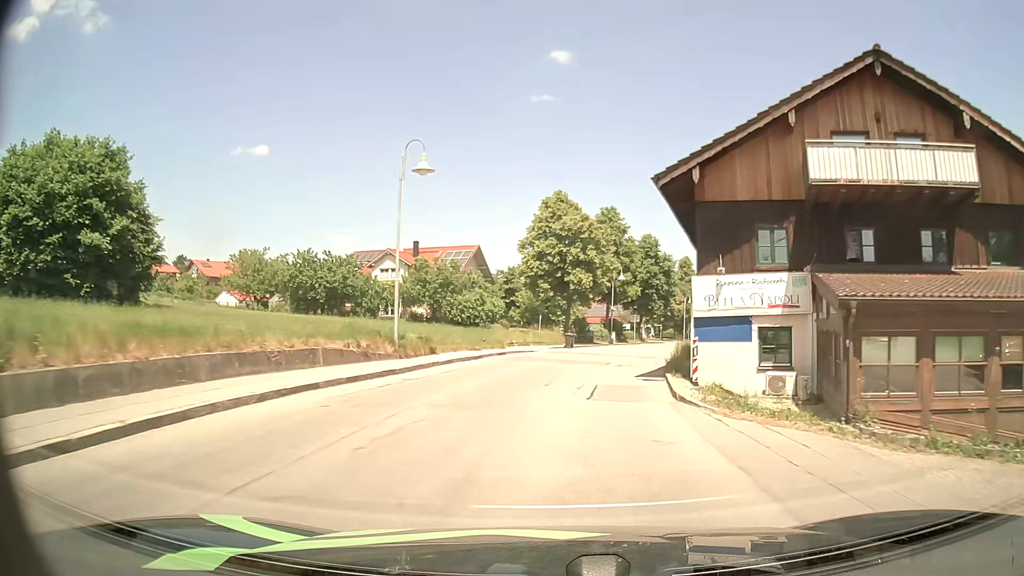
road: secondary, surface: asphalt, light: Day
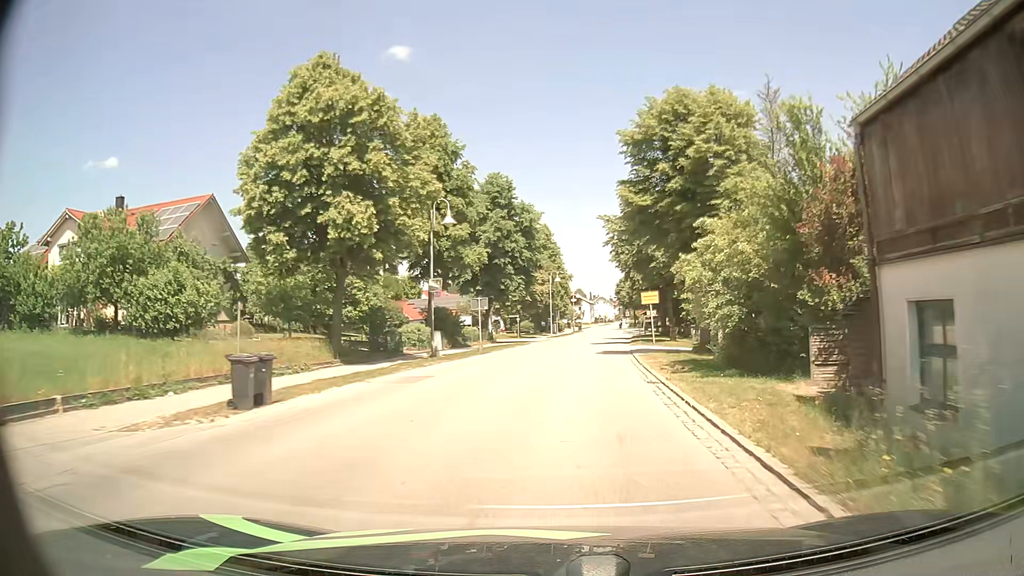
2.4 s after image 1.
(+3.5, +31.1) m; +13°
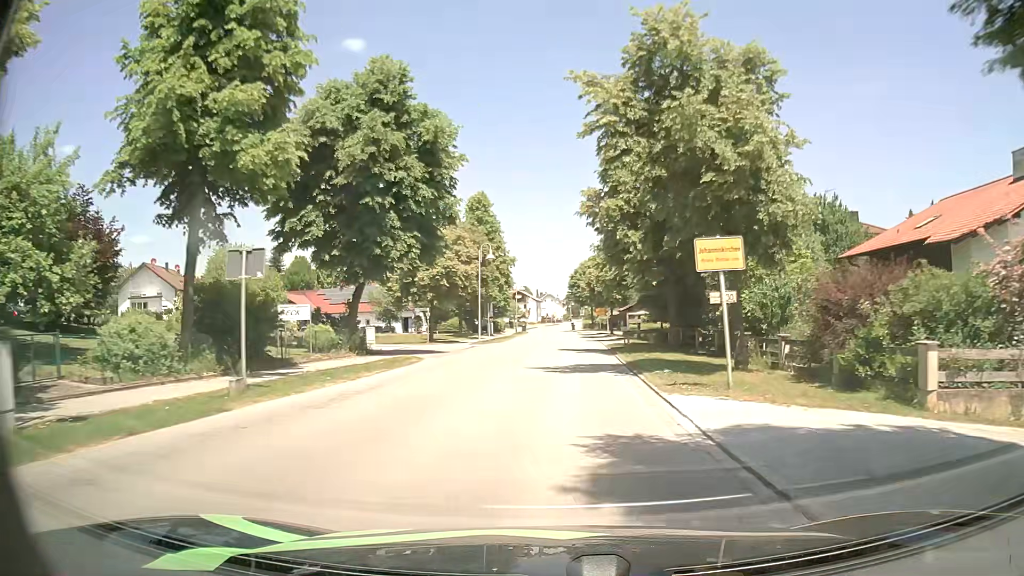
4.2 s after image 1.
(+1.1, +24.0) m; +5°
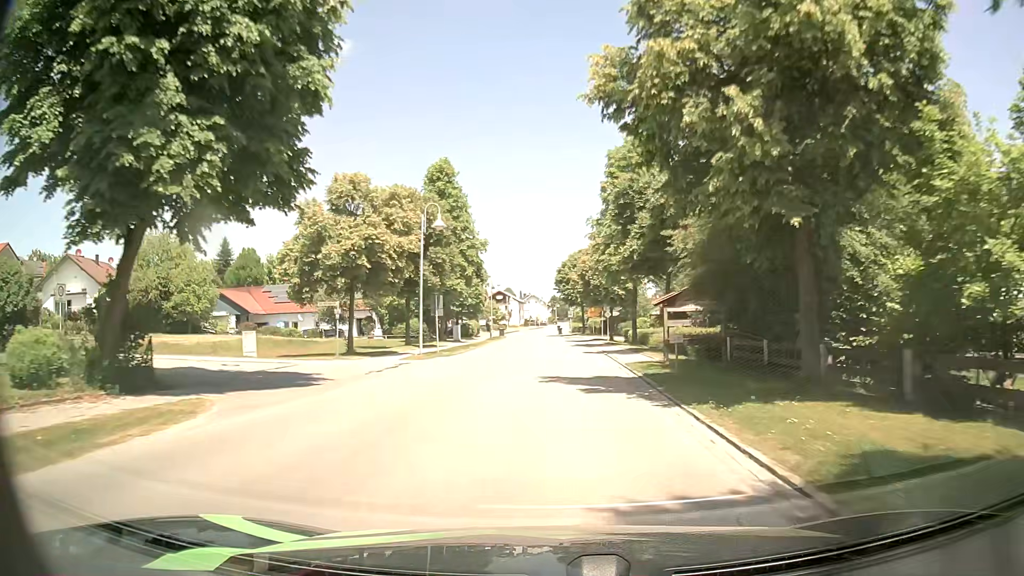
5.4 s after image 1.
(+0.2, +16.7) m; +1°
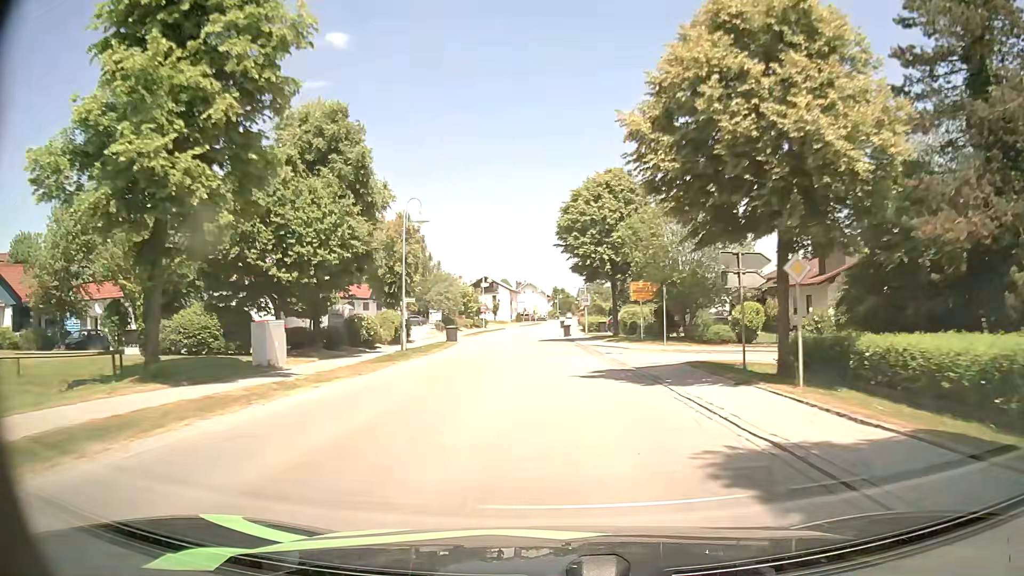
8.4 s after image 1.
(+0.4, +43.5) m; 0°
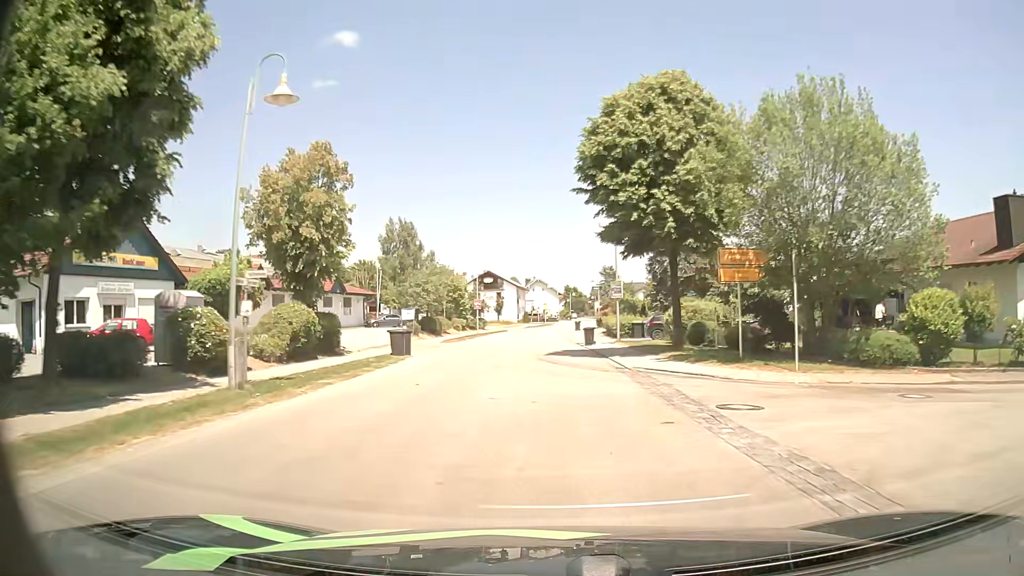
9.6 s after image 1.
(0.0, +17.6) m; 0°
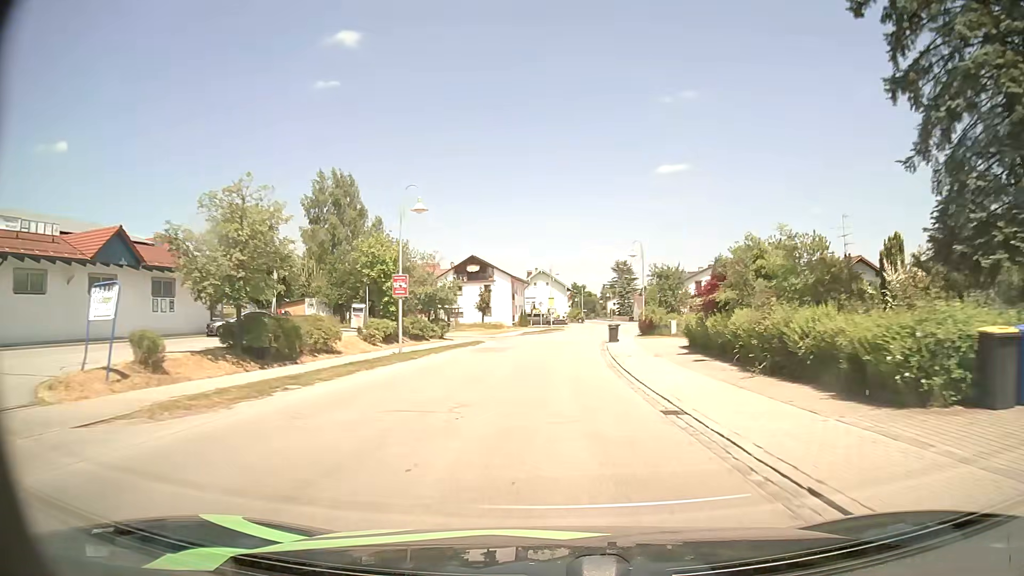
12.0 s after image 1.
(-0.6, +35.1) m; -1°
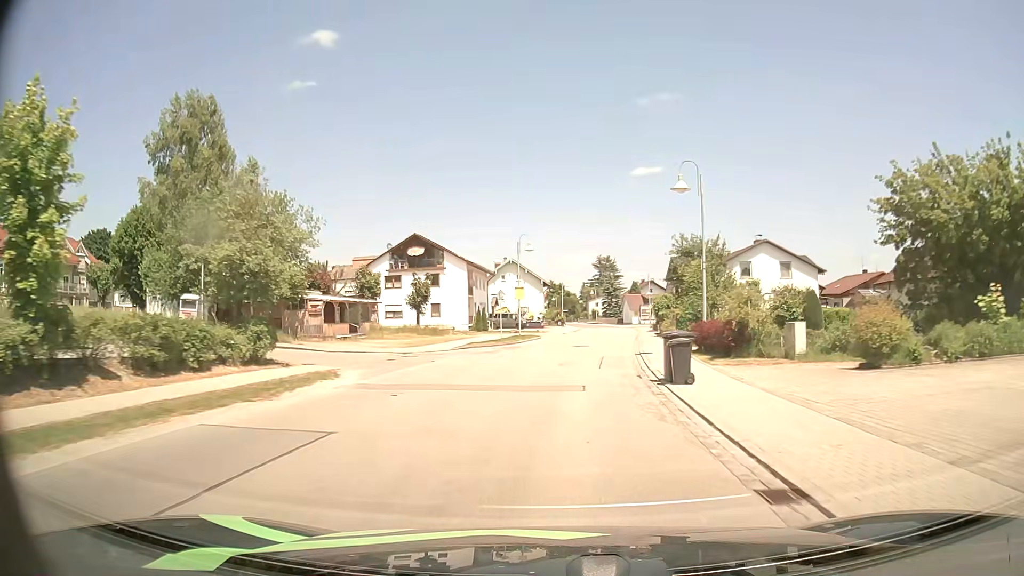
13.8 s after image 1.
(+0.5, +26.0) m; +2°
(0, +10) (+1, +20) (+1, +30) (+3, +40) (+4, +50) (+6, +60) (+7, +70) (+8, +80) (+9, +89) (+9, +99) m
